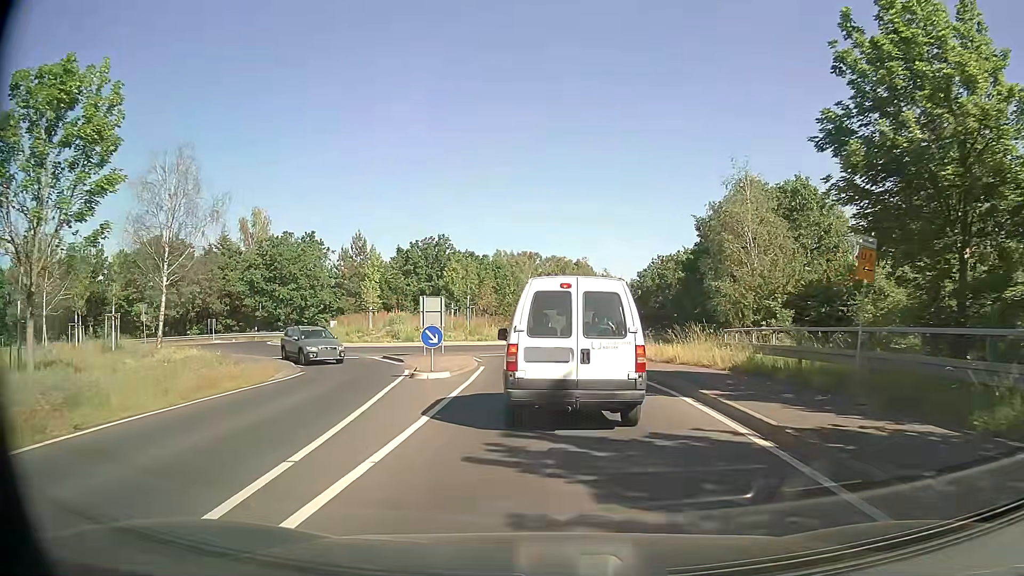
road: secondary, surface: asphalt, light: Day
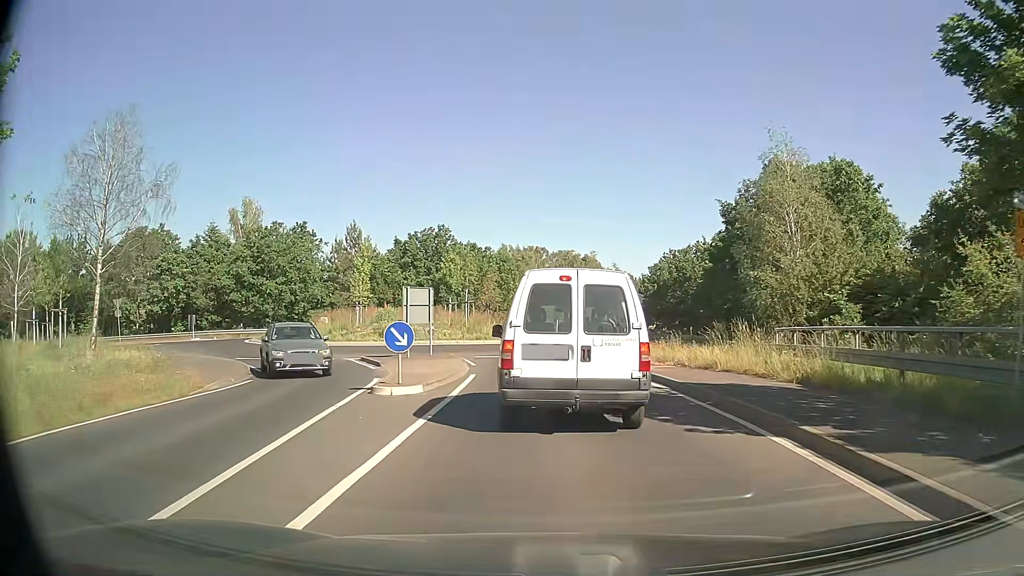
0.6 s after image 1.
(0.0, +4.7) m; 0°
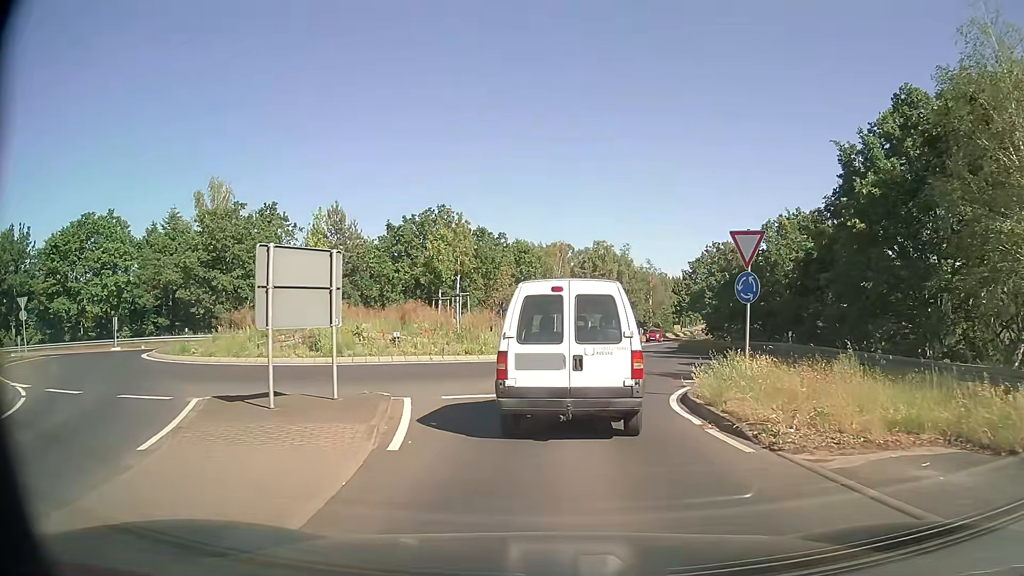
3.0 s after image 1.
(-0.4, +13.9) m; -3°
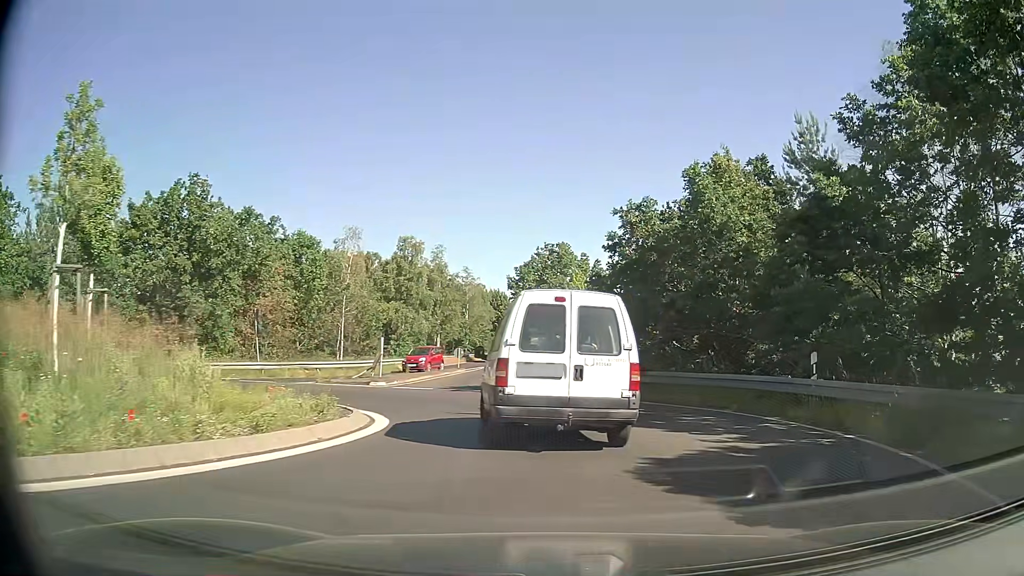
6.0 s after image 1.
(+1.4, +17.3) m; +16°
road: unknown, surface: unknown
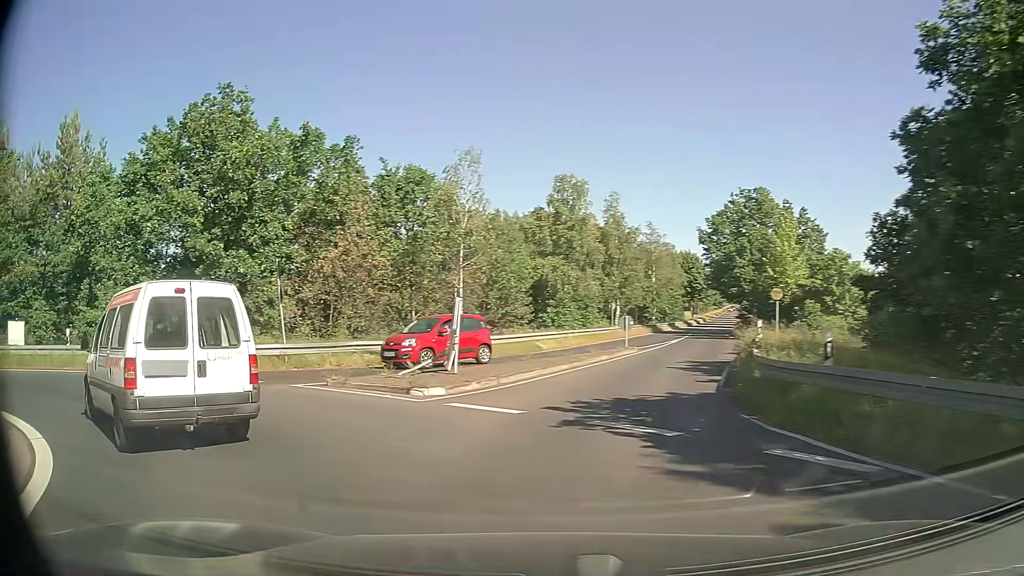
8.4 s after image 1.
(-0.3, +14.5) m; -16°
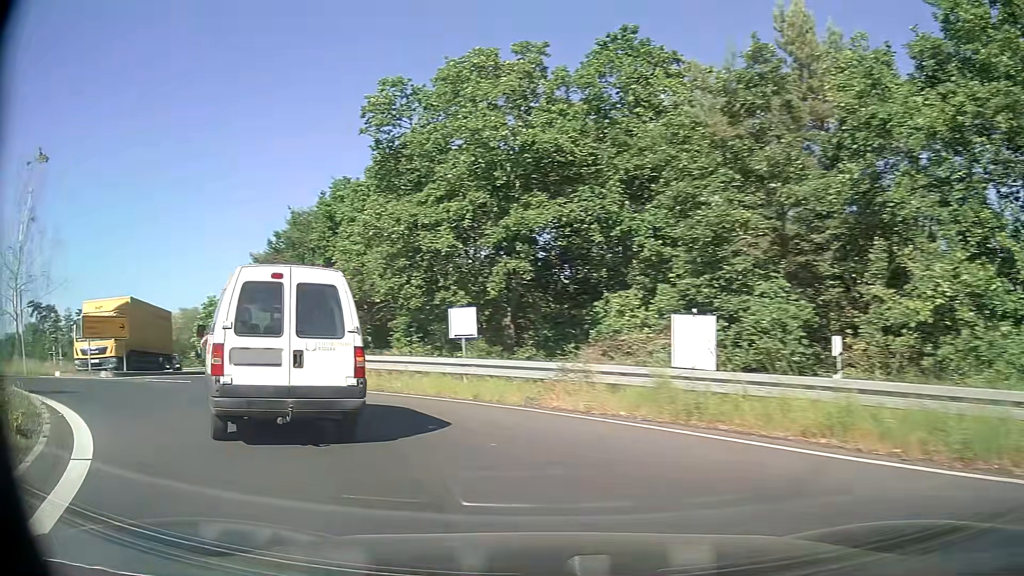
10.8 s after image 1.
(-7.8, +12.0) m; -68°
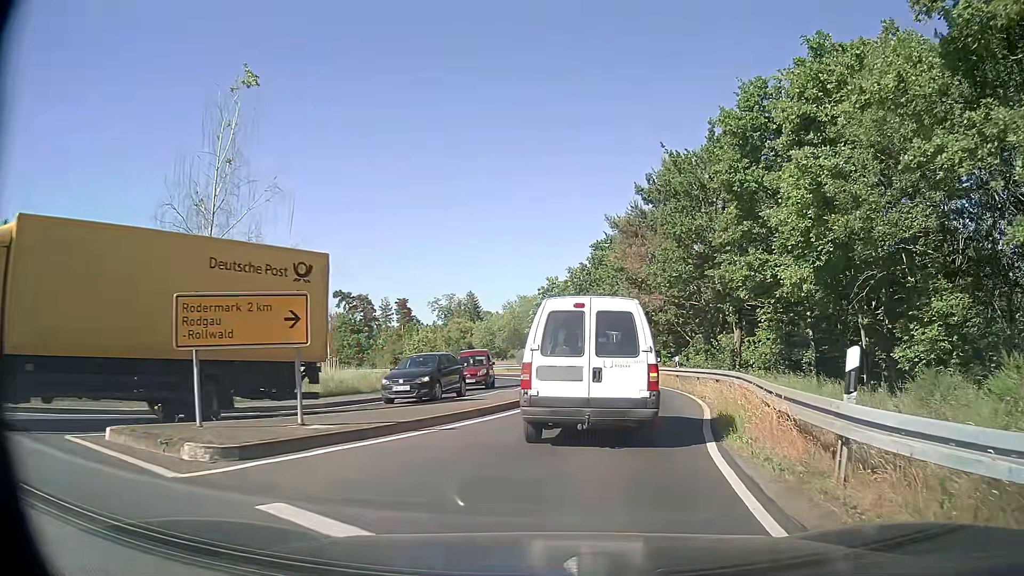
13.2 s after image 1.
(-6.0, +13.2) m; -30°
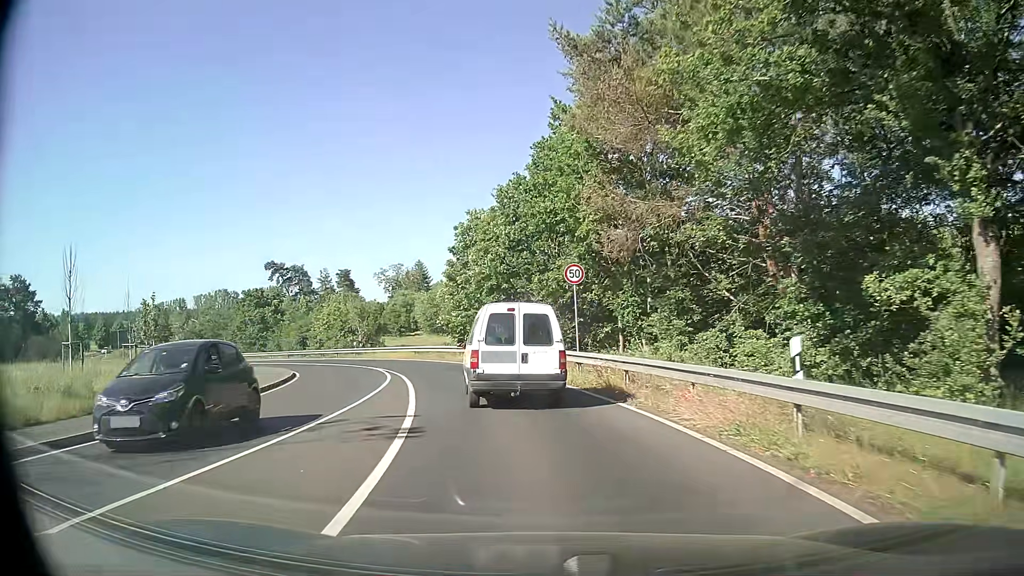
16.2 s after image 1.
(+2.1, +22.4) m; +4°
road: secondary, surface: asphalt
(-1, +10) (-2, +20) (-5, +29) (-9, +38) (-15, +47) (-21, +55) (-28, +62) (-35, +68) (-44, +74) (-52, +80) m
